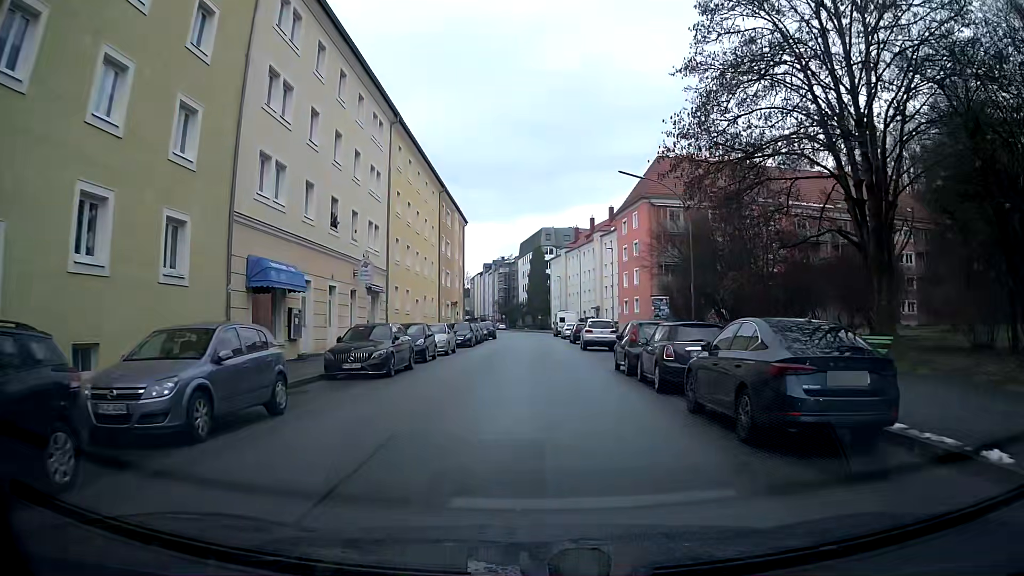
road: tertiary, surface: asphalt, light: Day
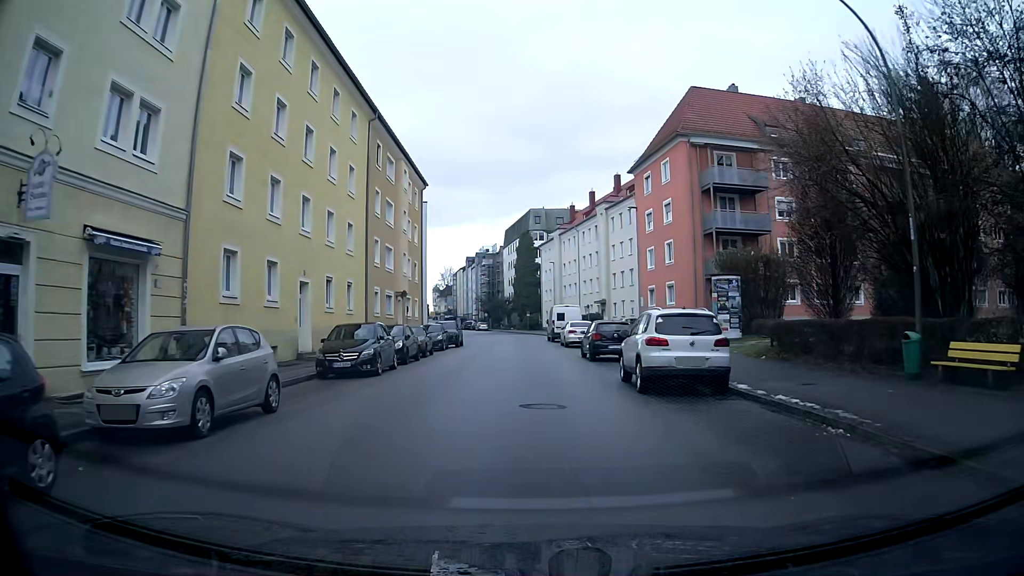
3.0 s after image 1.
(+0.1, +21.9) m; 0°
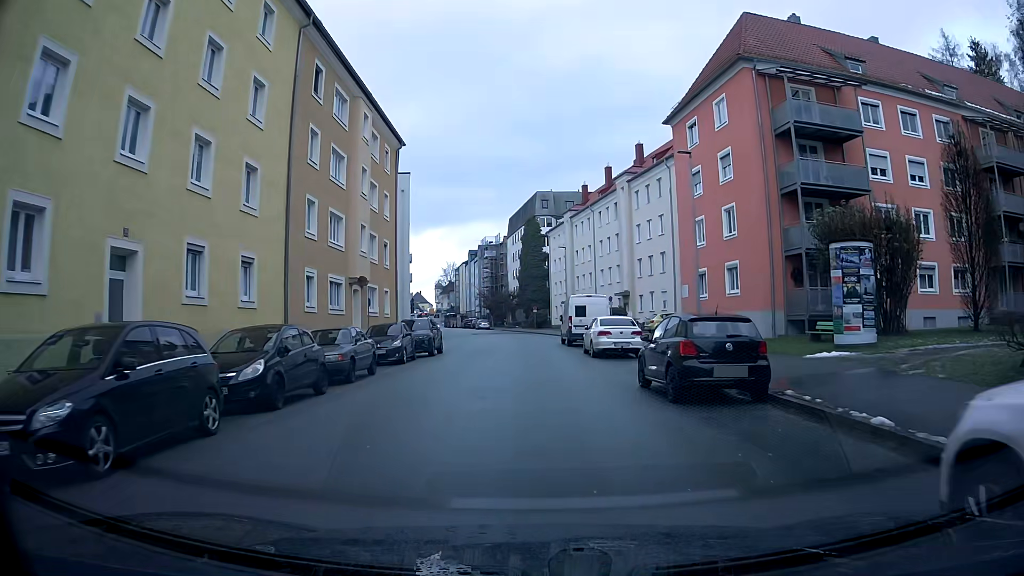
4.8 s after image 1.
(0.0, +13.1) m; 0°
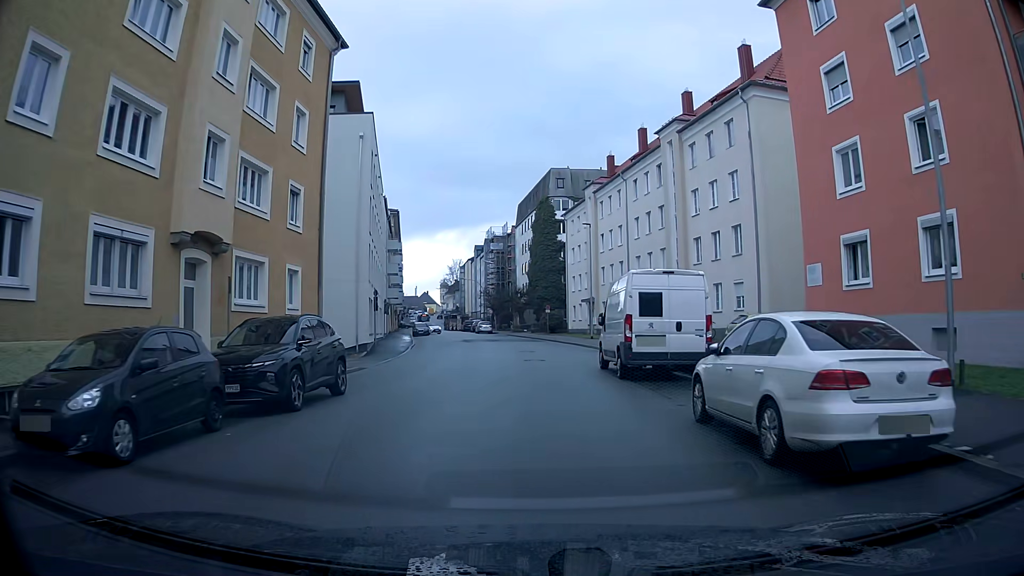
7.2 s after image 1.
(-0.2, +17.5) m; -1°
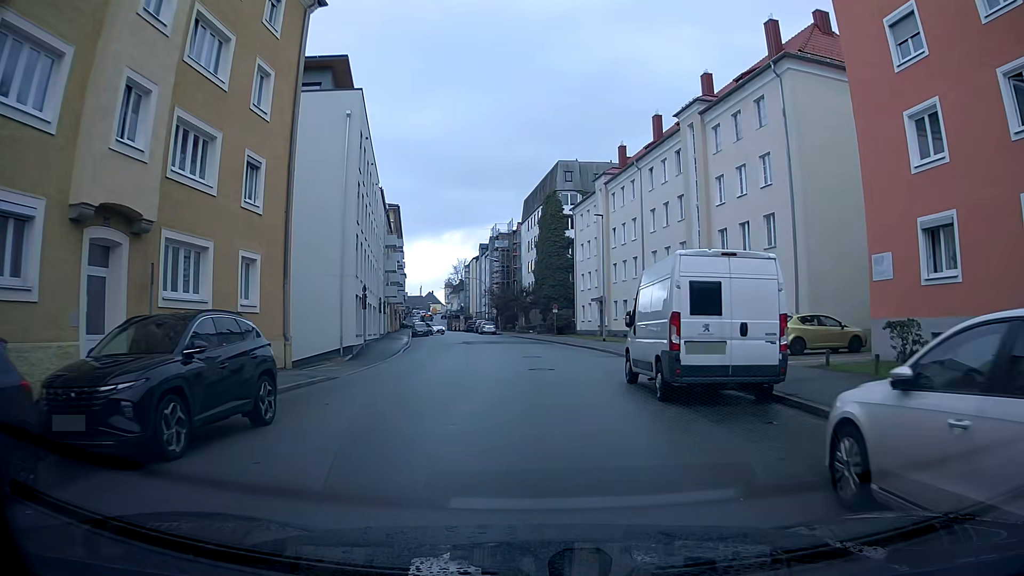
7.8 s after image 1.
(0.0, +4.4) m; -1°
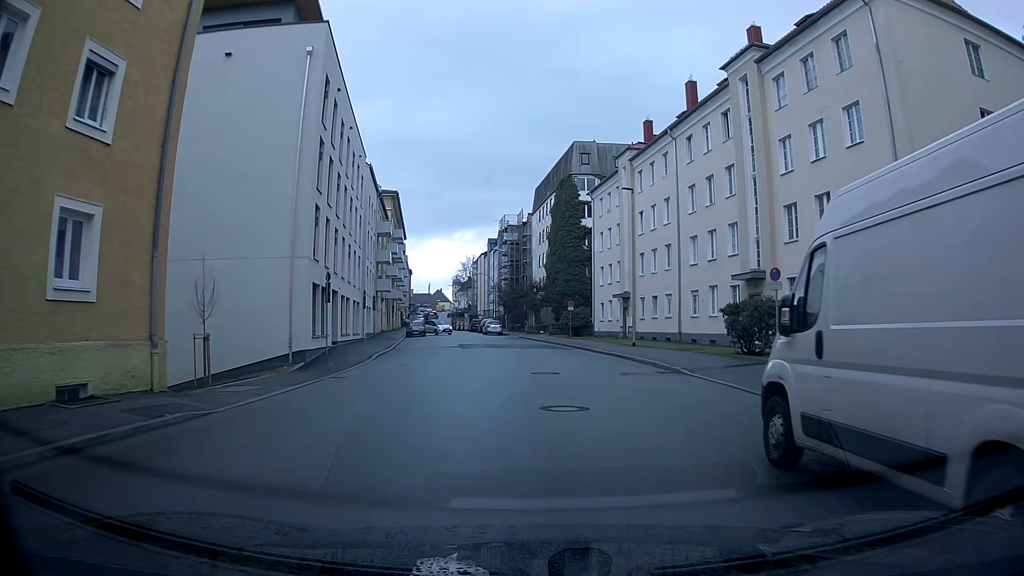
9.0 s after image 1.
(-0.1, +8.8) m; -1°
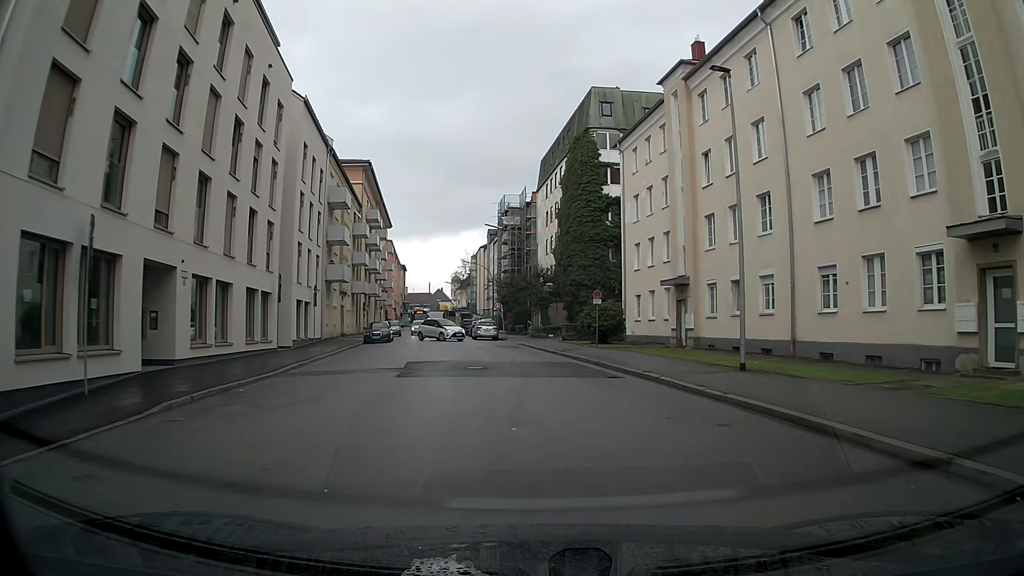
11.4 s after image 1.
(-0.1, +17.5) m; 0°
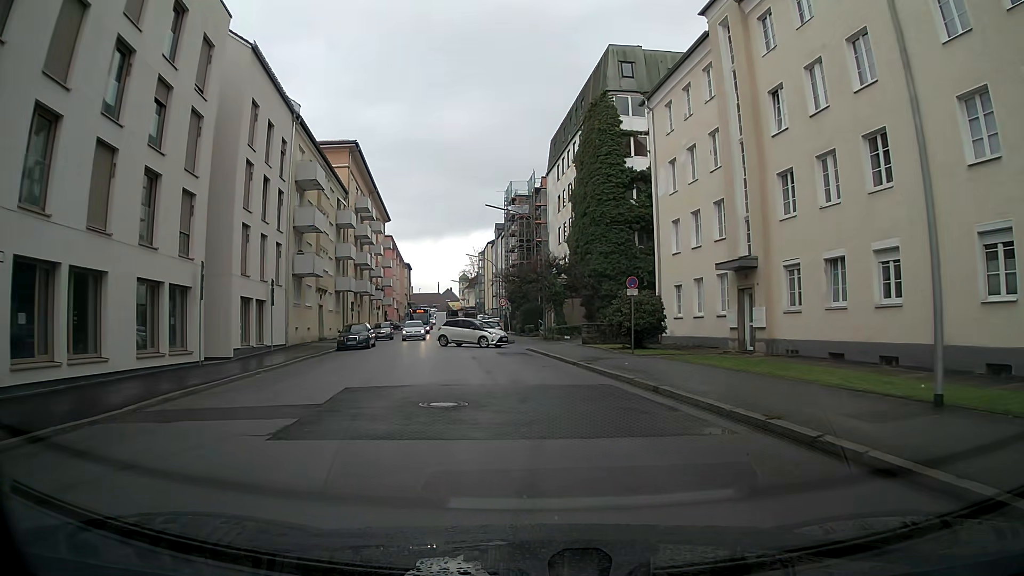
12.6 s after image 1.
(-0.2, +8.7) m; -2°
(0, +10) (-1, +20) (-2, +30) (-4, +40) (-7, +49) (-8, +59) (-10, +69) (-11, +79) (-12, +89) (-13, +99) m
